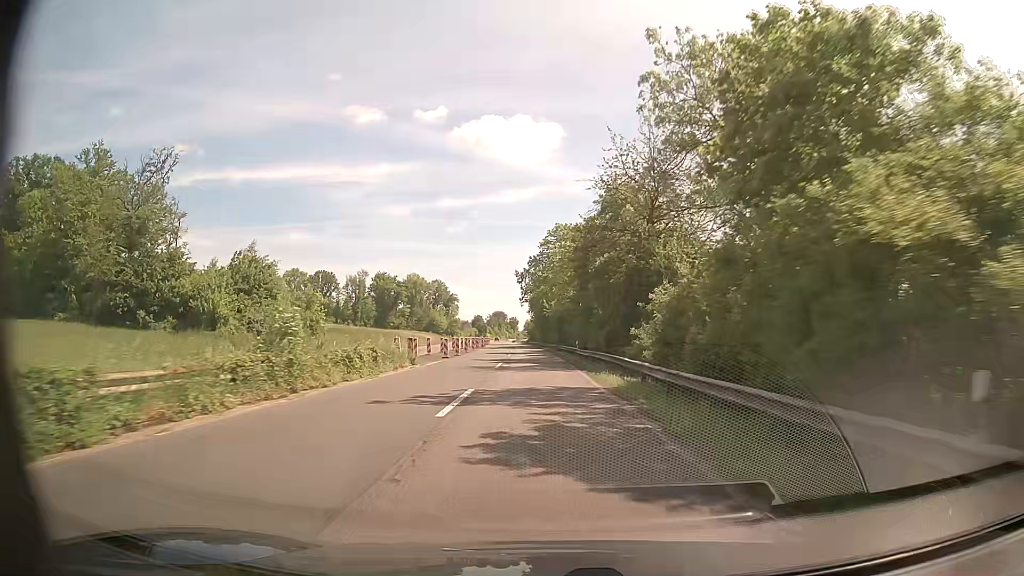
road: trunk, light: Day
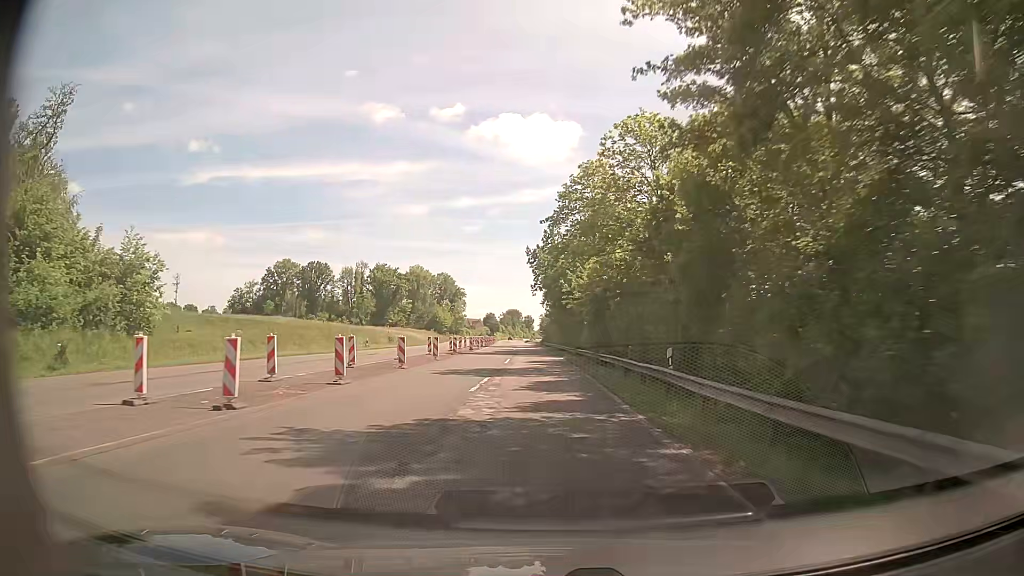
(-0.5, +31.8) m; -2°
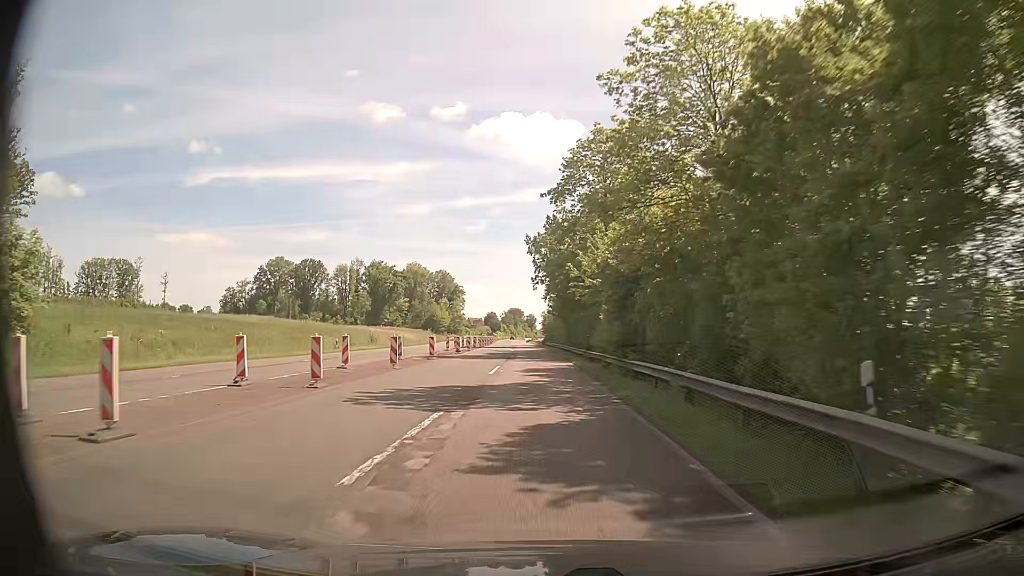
(0.0, +10.8) m; 0°
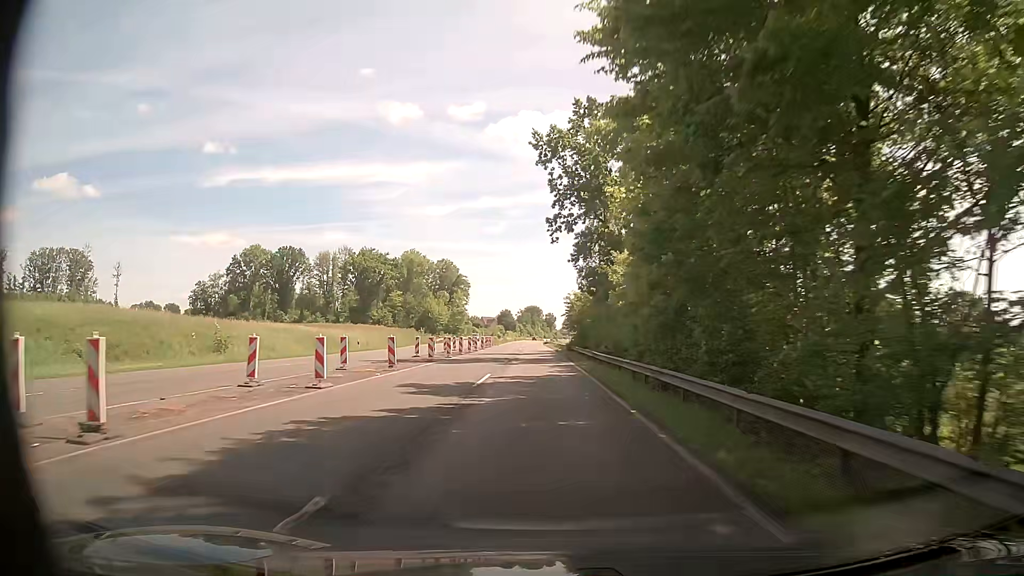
(-0.5, +43.6) m; -1°
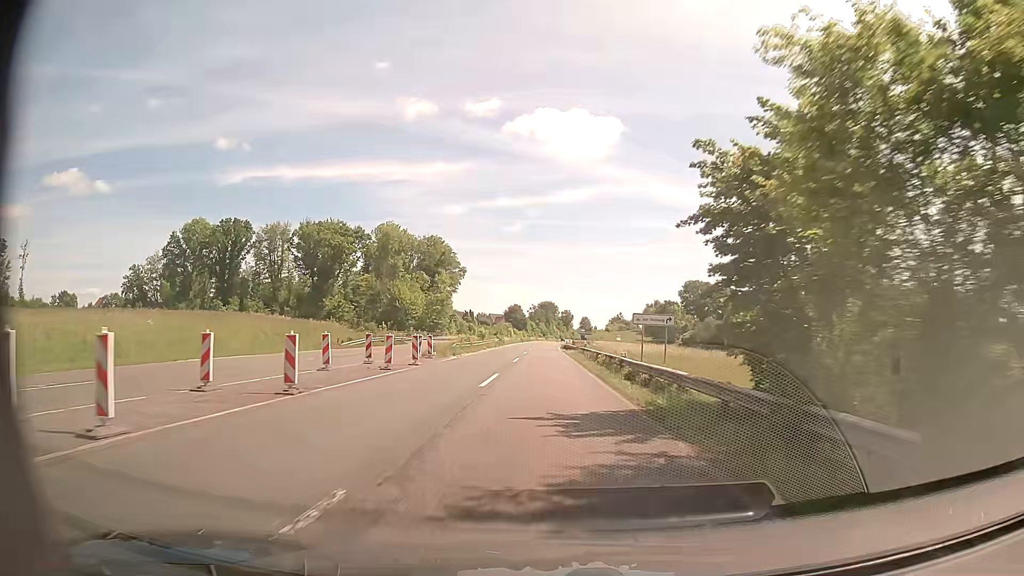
(-0.8, +55.2) m; -2°
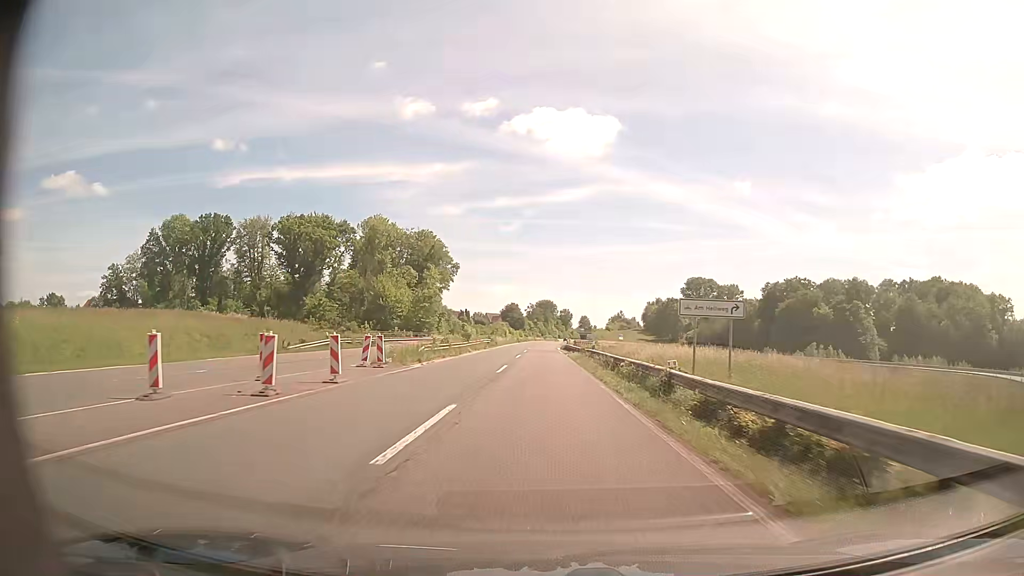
(+0.1, +11.1) m; +1°
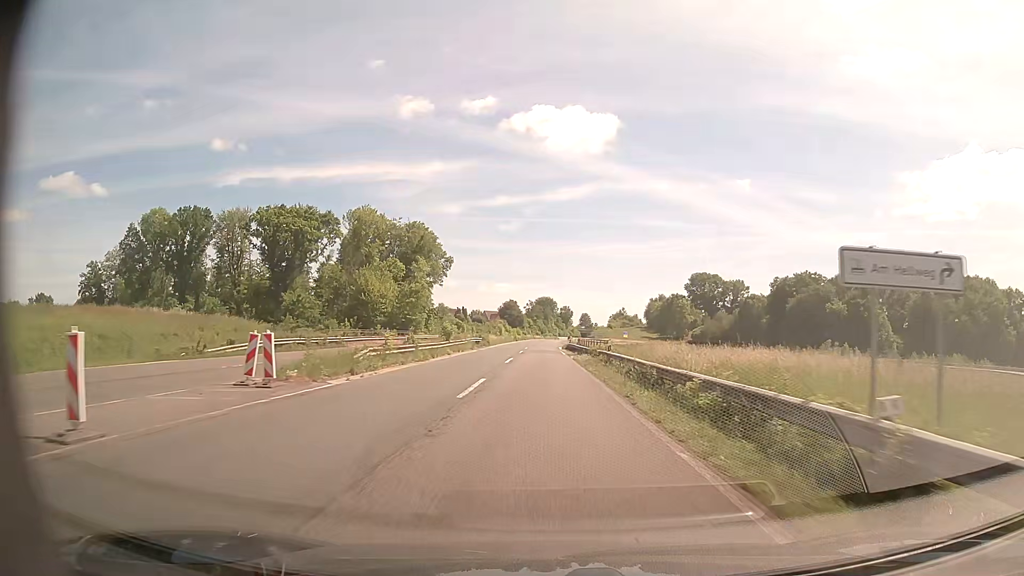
(0.0, +11.1) m; 0°
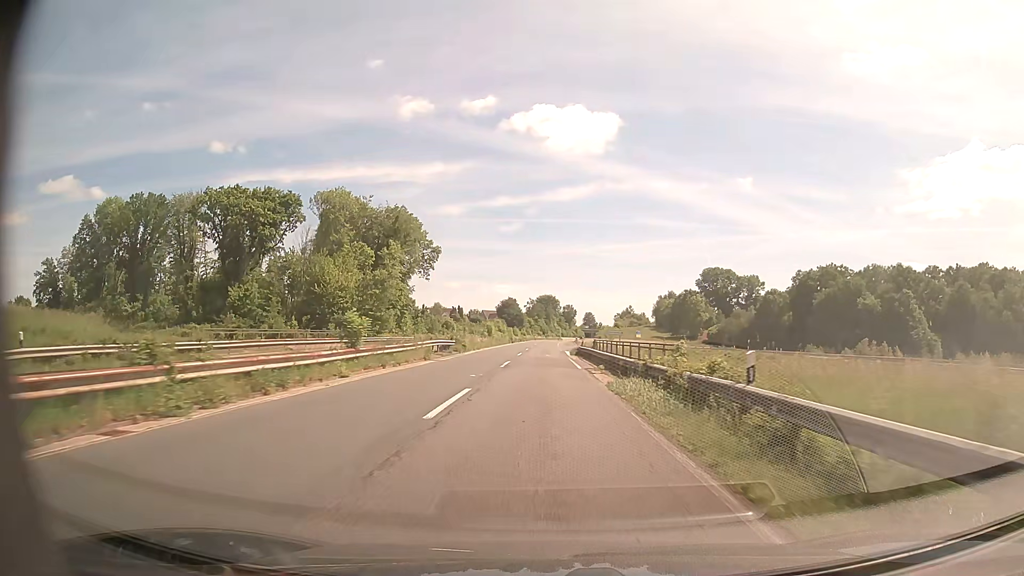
(0.0, +22.1) m; 0°
(0, +10) (0, +20) (0, +30) (0, +40) (0, +50) (0, +60) (0, +70) (0, +80) (0, +90) (0, +100) m
